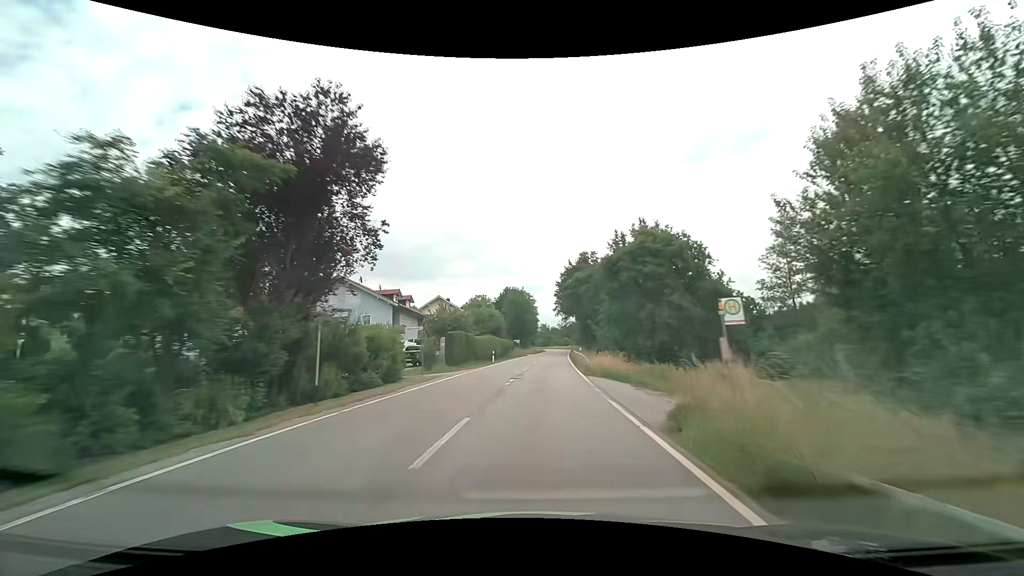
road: tertiary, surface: asphalt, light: Day
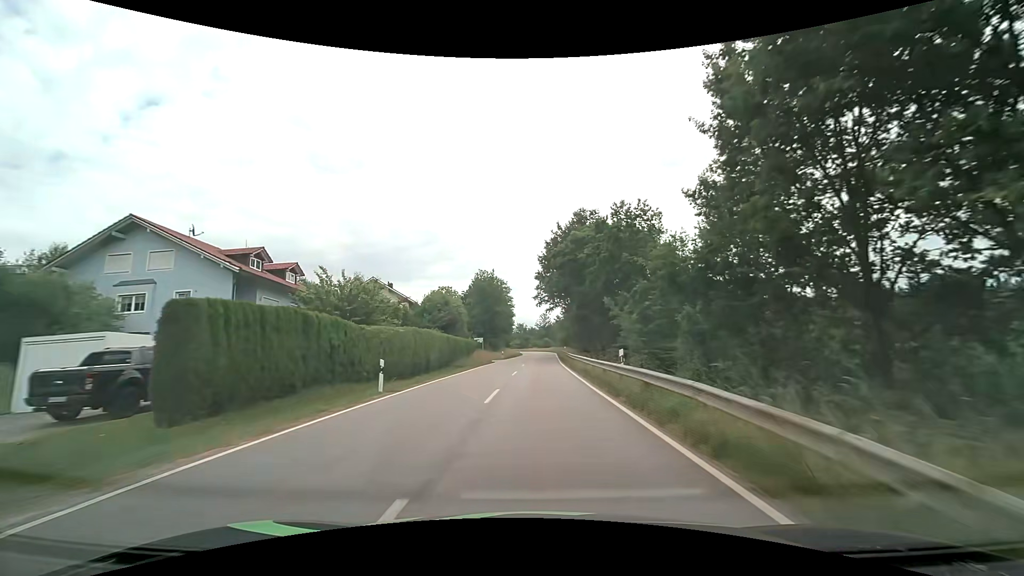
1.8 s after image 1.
(+0.5, +29.2) m; +3°
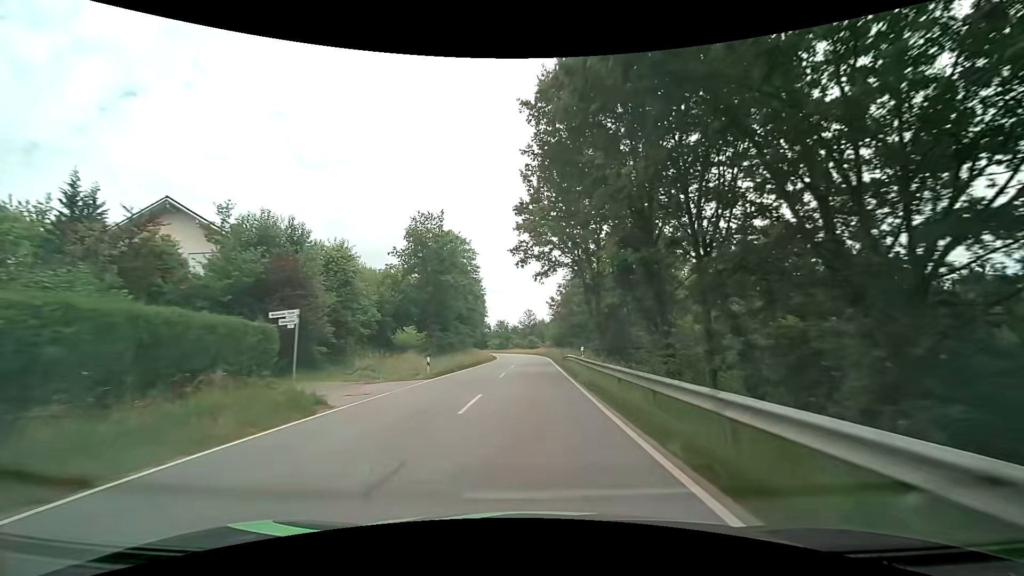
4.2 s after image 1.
(+0.7, +38.6) m; +2°
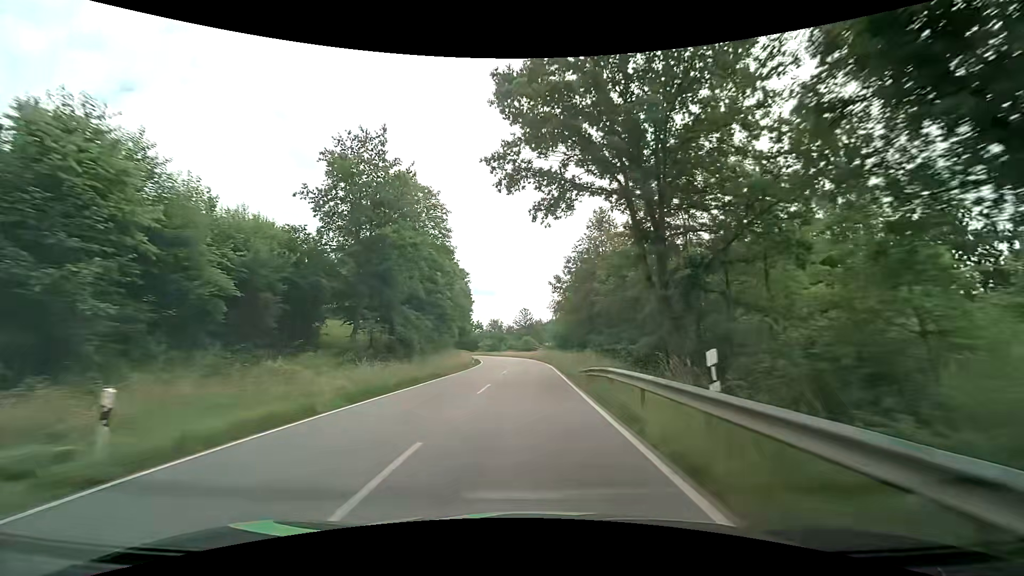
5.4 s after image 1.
(+0.1, +19.6) m; +1°
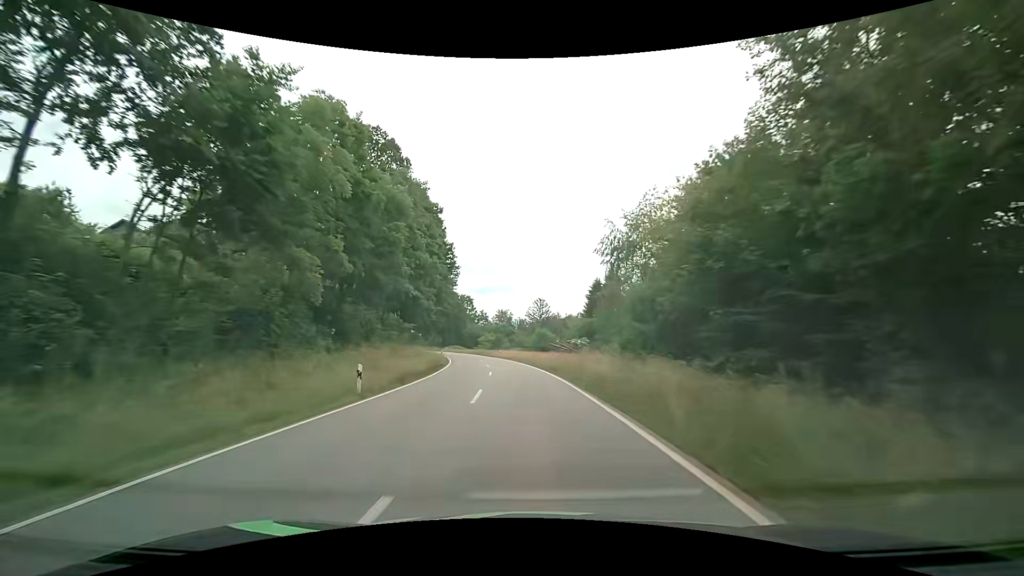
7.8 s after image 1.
(-0.7, +39.4) m; -2°
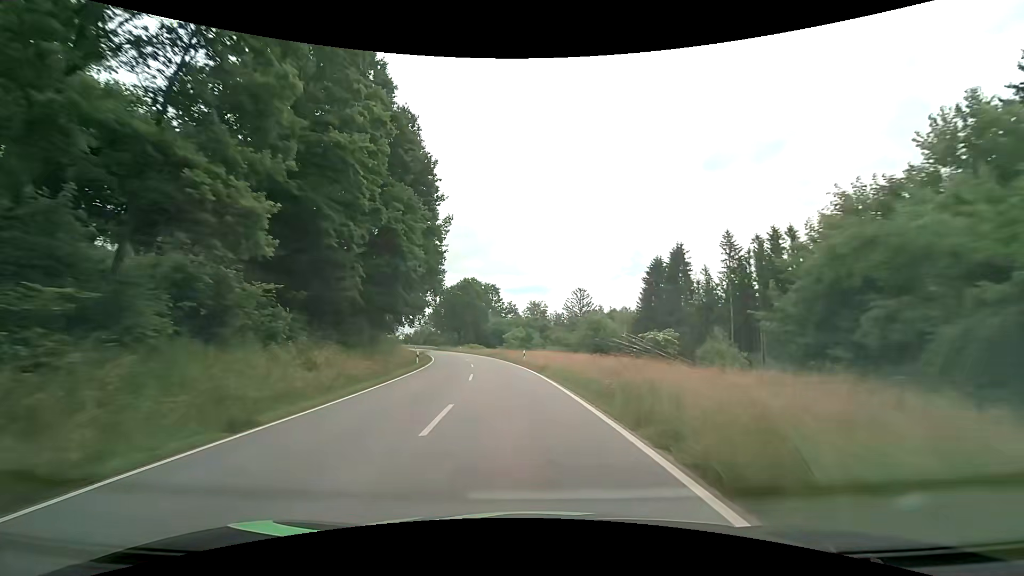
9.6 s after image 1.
(-0.9, +29.6) m; -4°
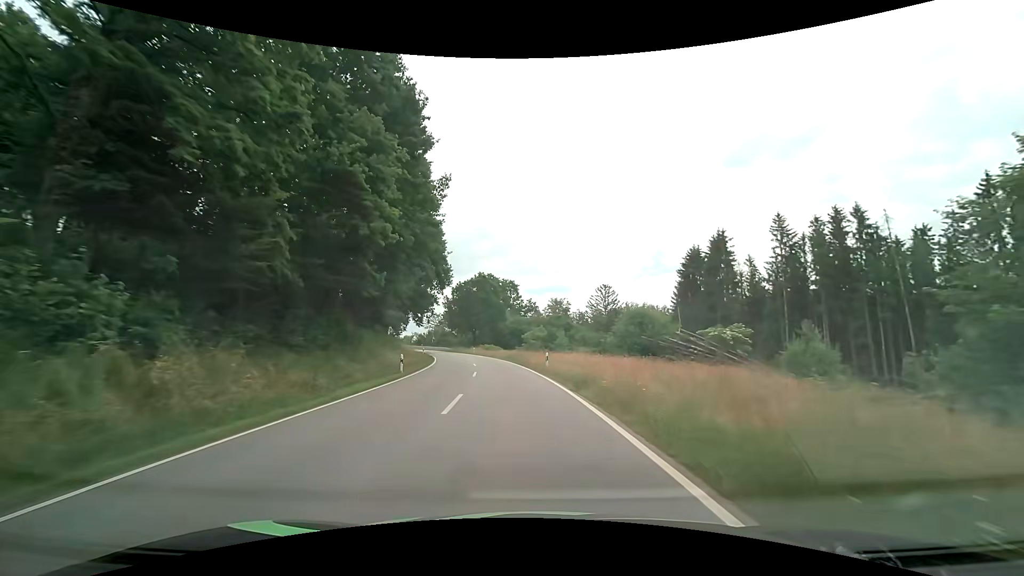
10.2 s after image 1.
(-0.2, +9.8) m; -3°
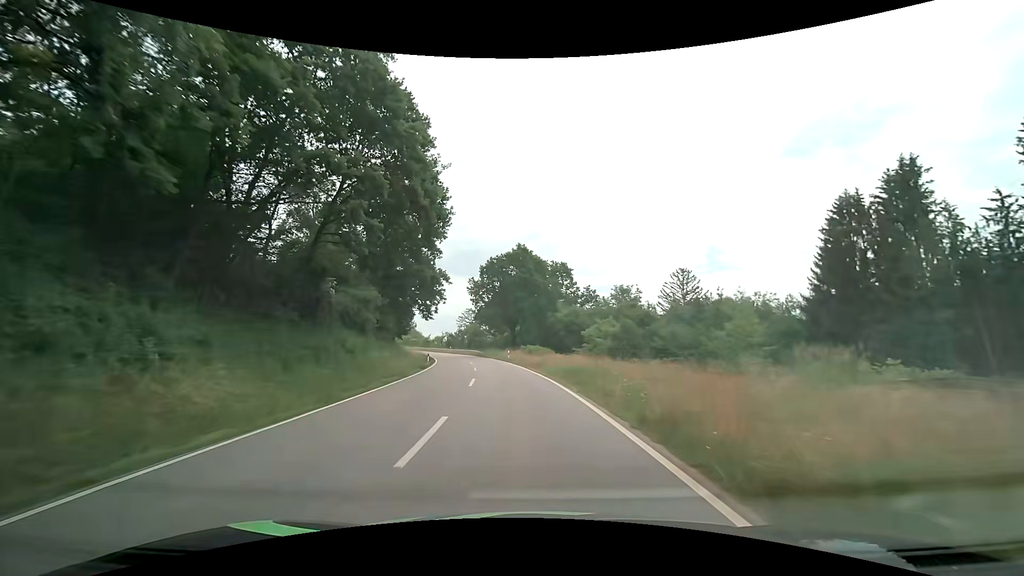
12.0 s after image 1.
(-1.4, +28.8) m; -5°
(0, +10) (-1, +20) (-2, +30) (-3, +40) (-5, +50) (-7, +59) (-9, +69) (-12, +79) (-15, +88) (-19, +98) m
